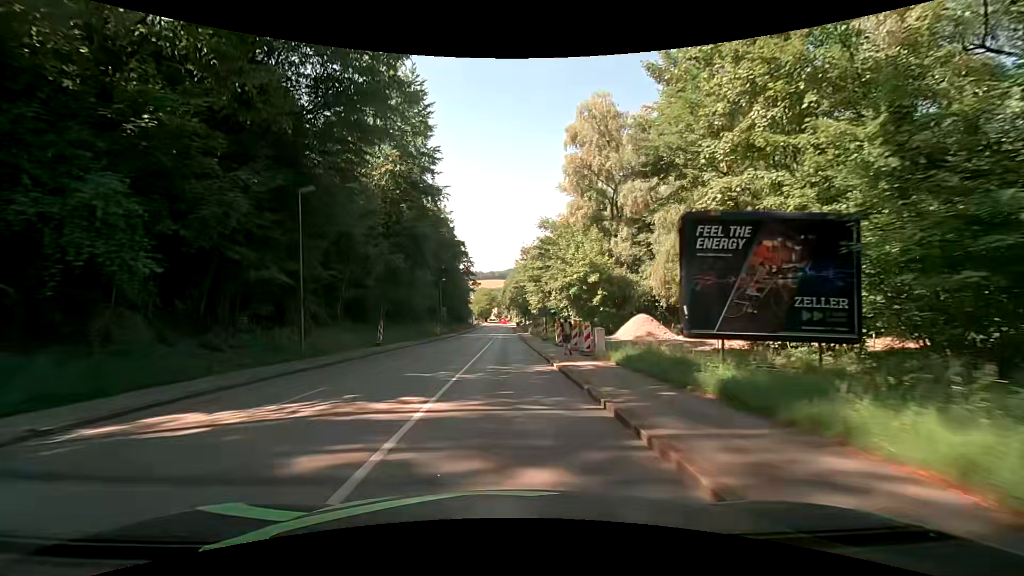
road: tertiary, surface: asphalt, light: Day
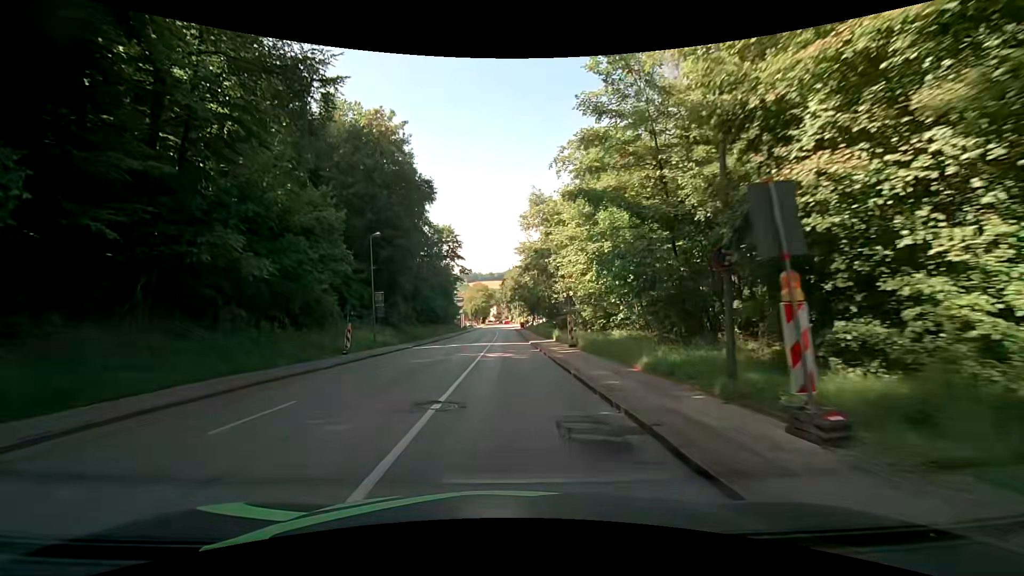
(+0.6, +38.0) m; +1°
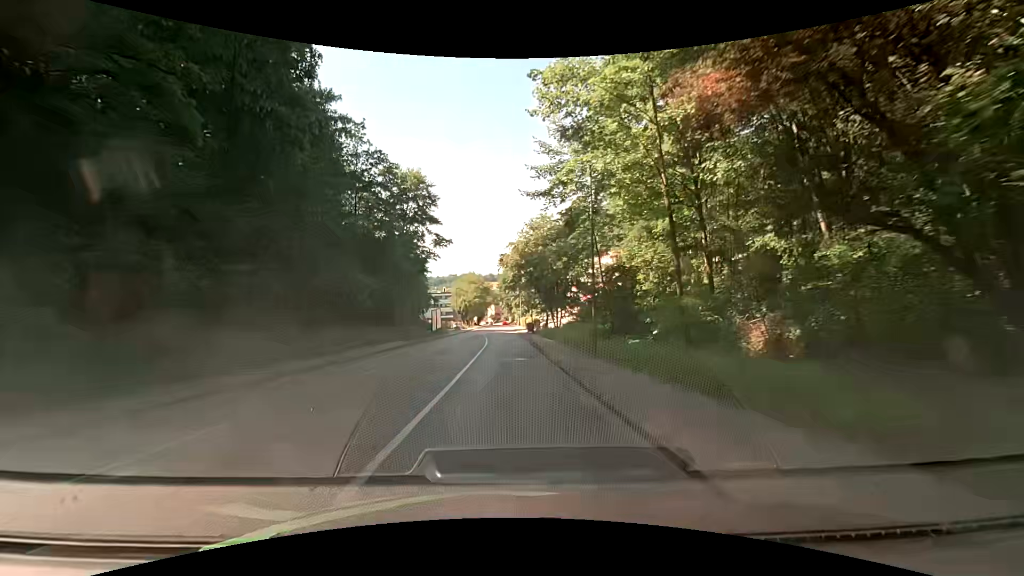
(-0.1, +38.0) m; 0°
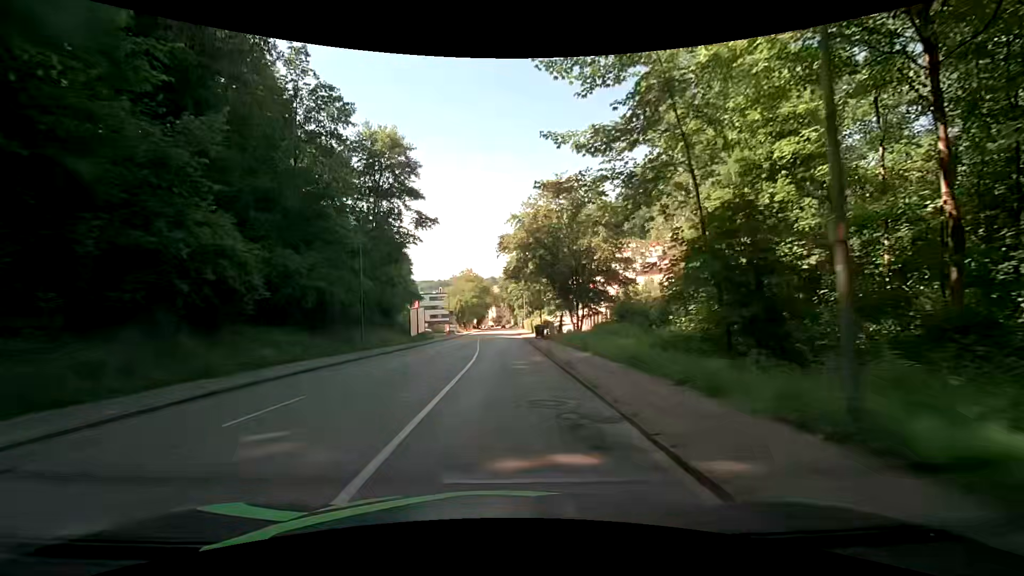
(0.0, +15.2) m; -1°
(0, +10) (0, +20) (0, +30) (+1, +40) (+1, +50) (+1, +60) (+1, +70) (+1, +80) (+1, +90) (+1, +100) m
